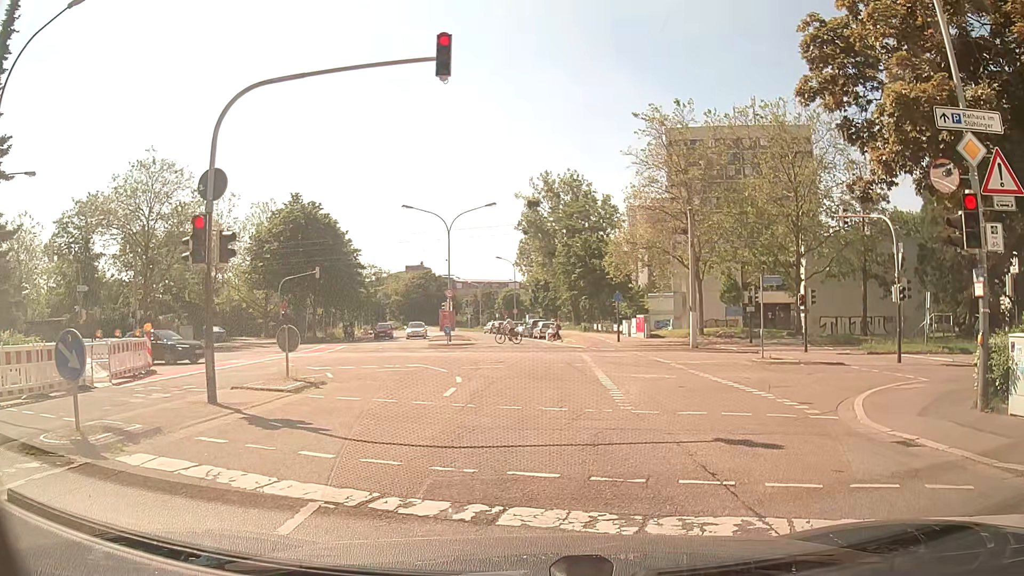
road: residential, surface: asphalt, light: Day
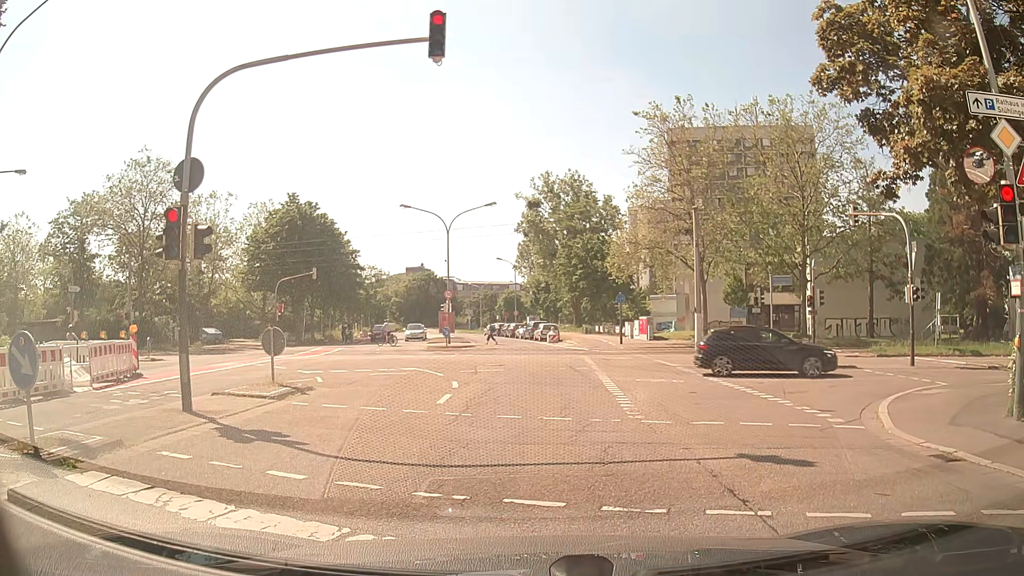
(0.0, +1.0) m; 0°
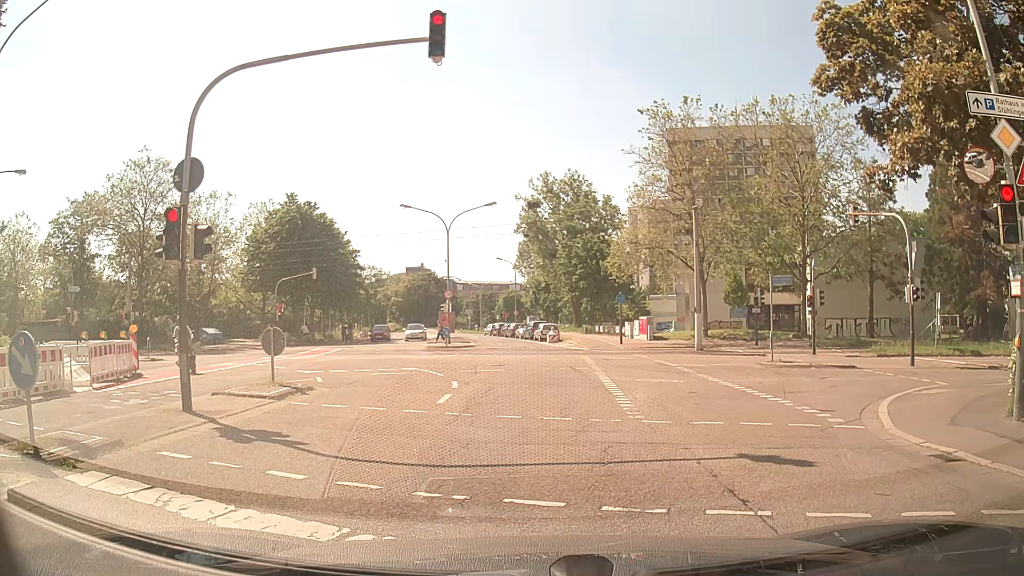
(0.0, 0.0) m; 0°
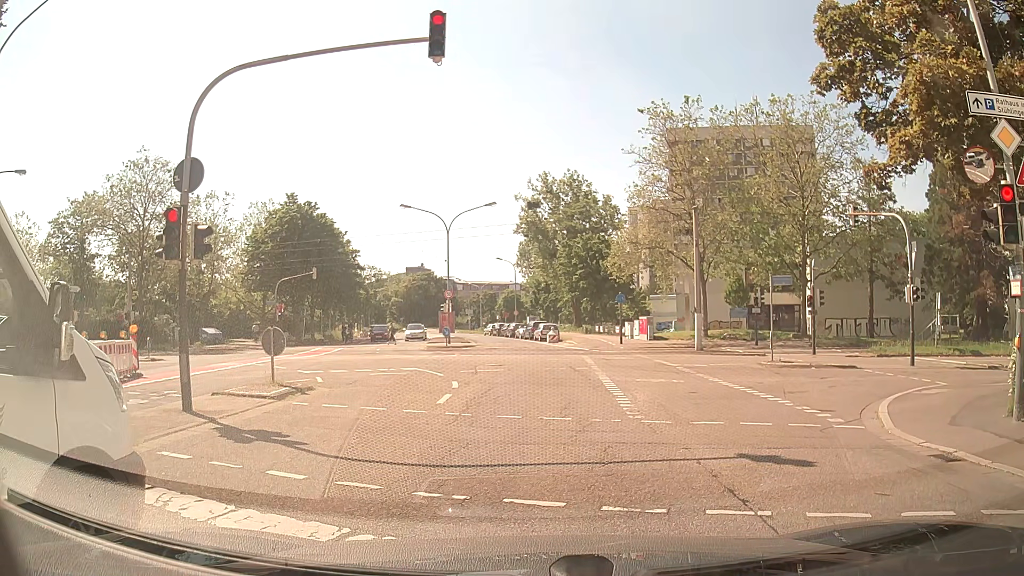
(0.0, 0.0) m; 0°
